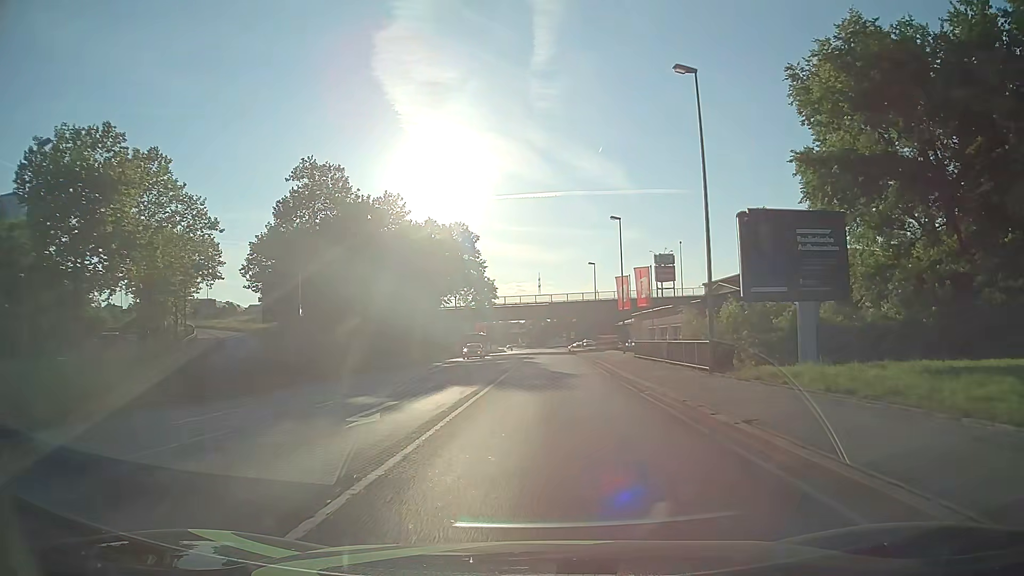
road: primary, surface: asphalt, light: Day
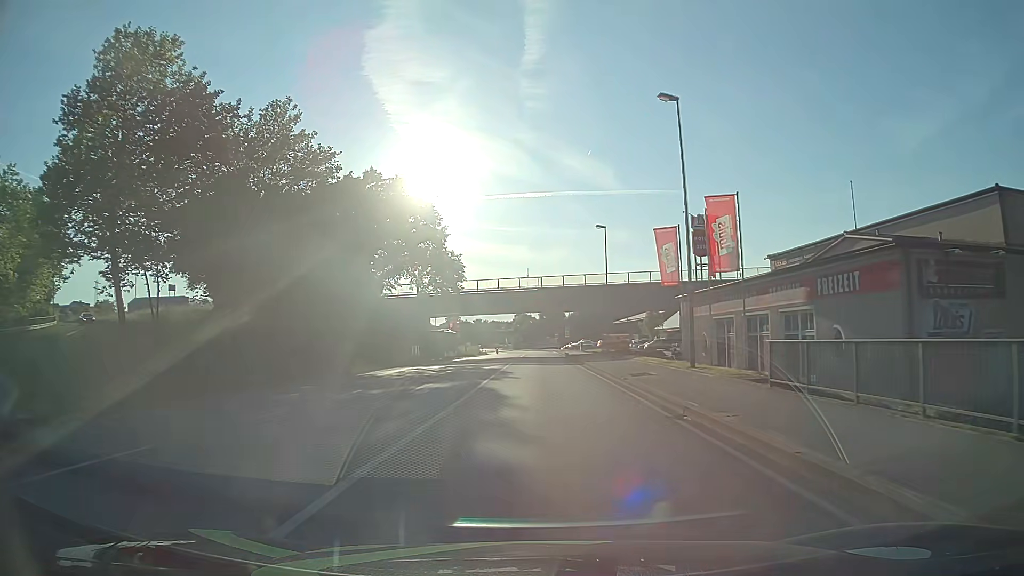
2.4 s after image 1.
(+0.4, +26.4) m; +1°
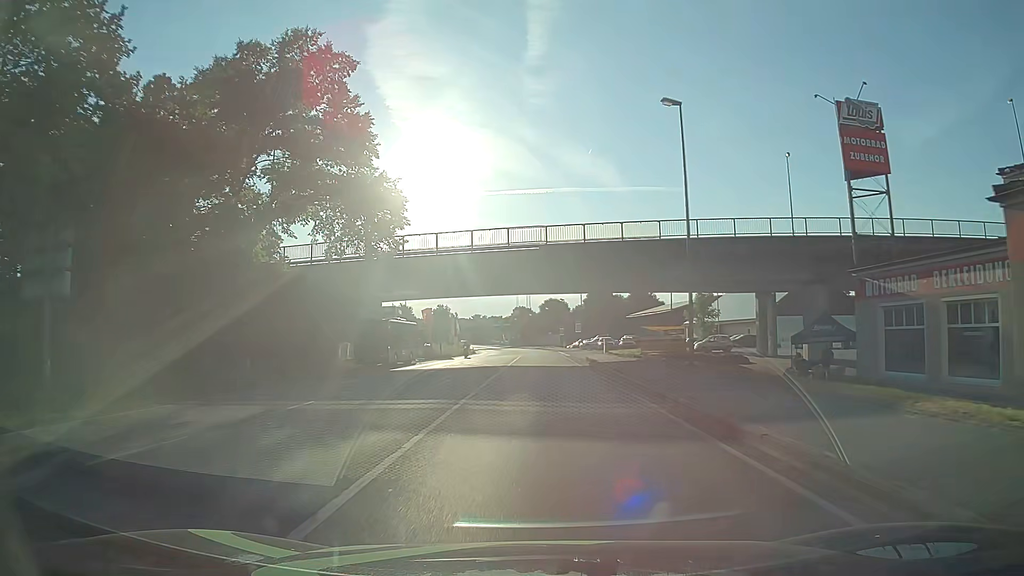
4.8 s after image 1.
(+0.1, +28.9) m; 0°
(0, +10) (0, +20) (0, +30) (0, +40) (0, +50) (0, +60) (0, +70) (0, +80) (0, +90) (-1, +100) m
